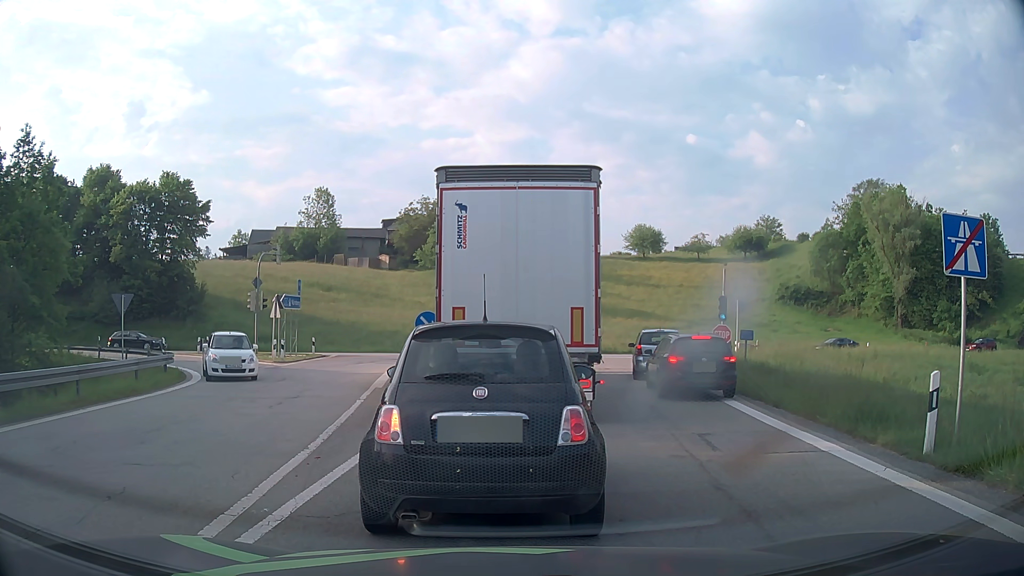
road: motorway_link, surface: asphalt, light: Day
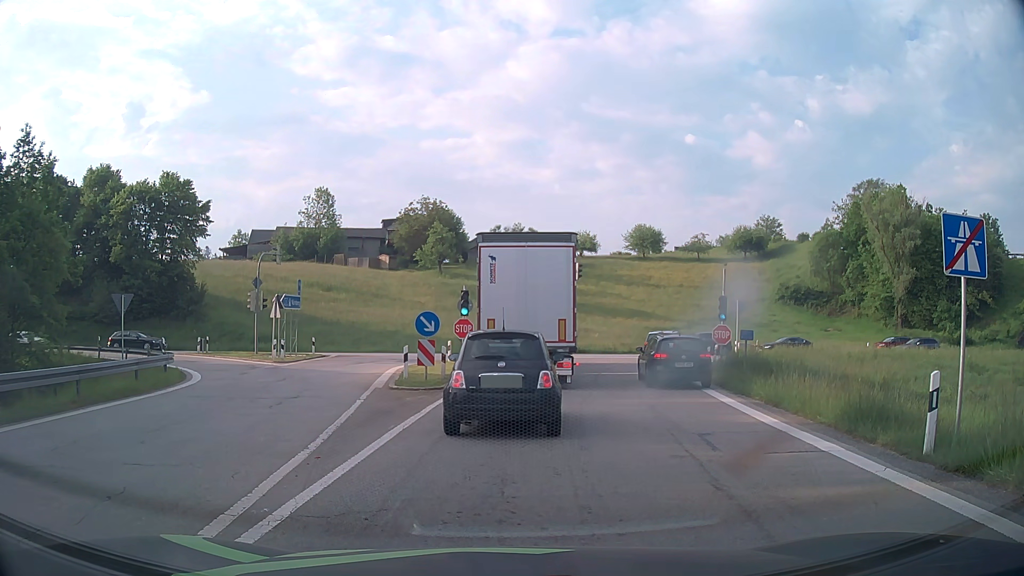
(0.0, 0.0) m; 0°
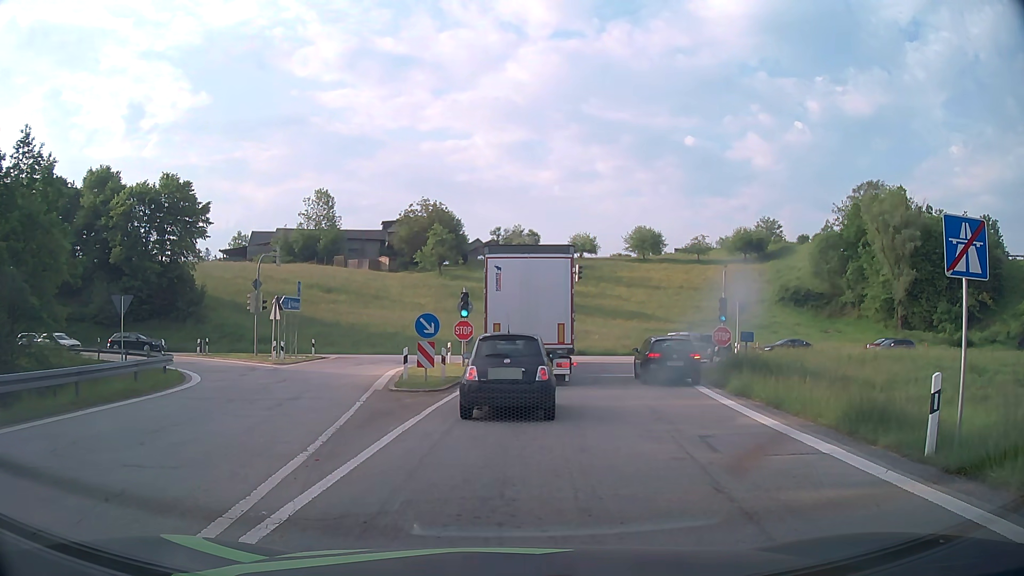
(0.0, 0.0) m; 0°
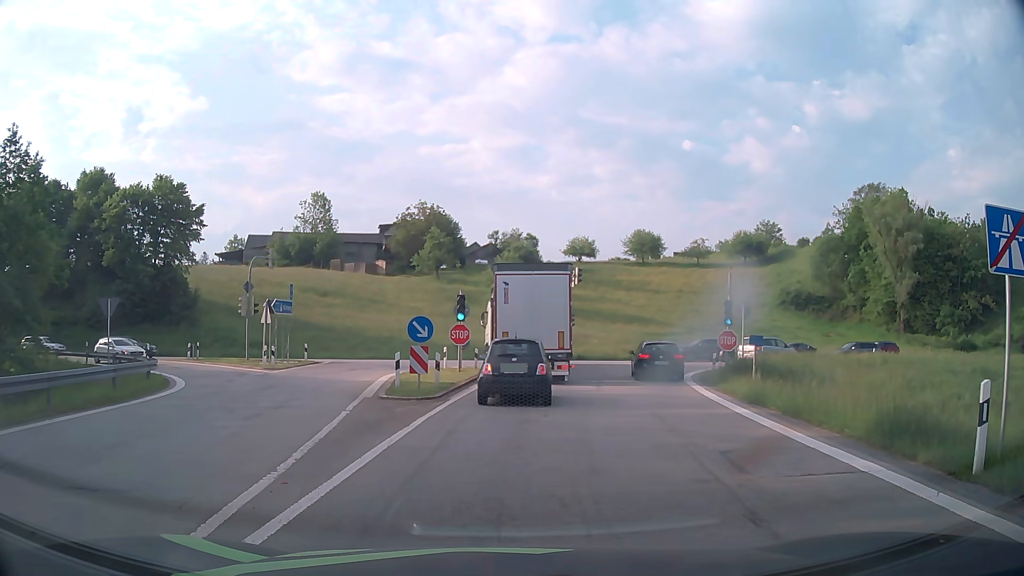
(0.0, +1.2) m; +3°
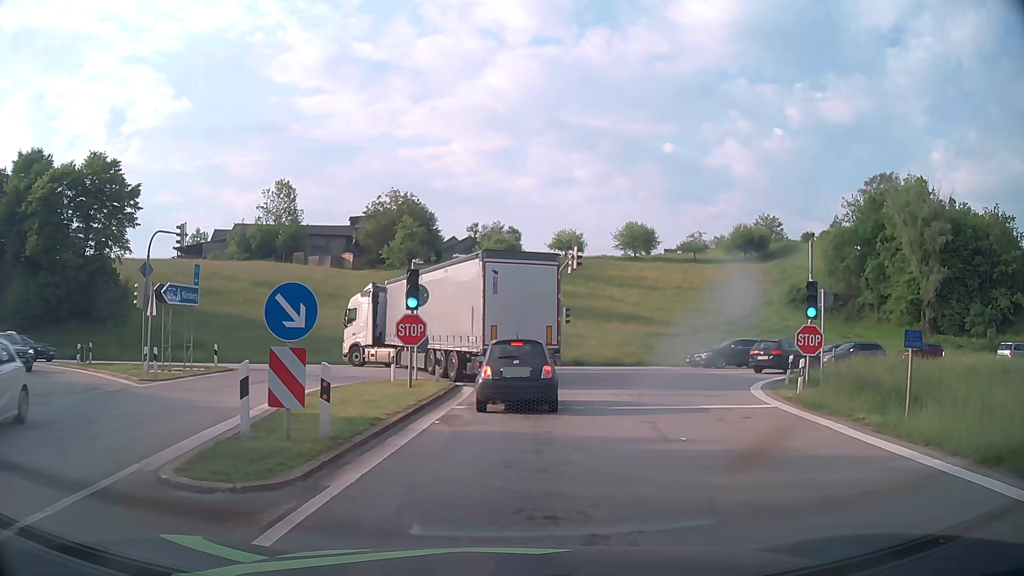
(-0.1, +10.5) m; 0°
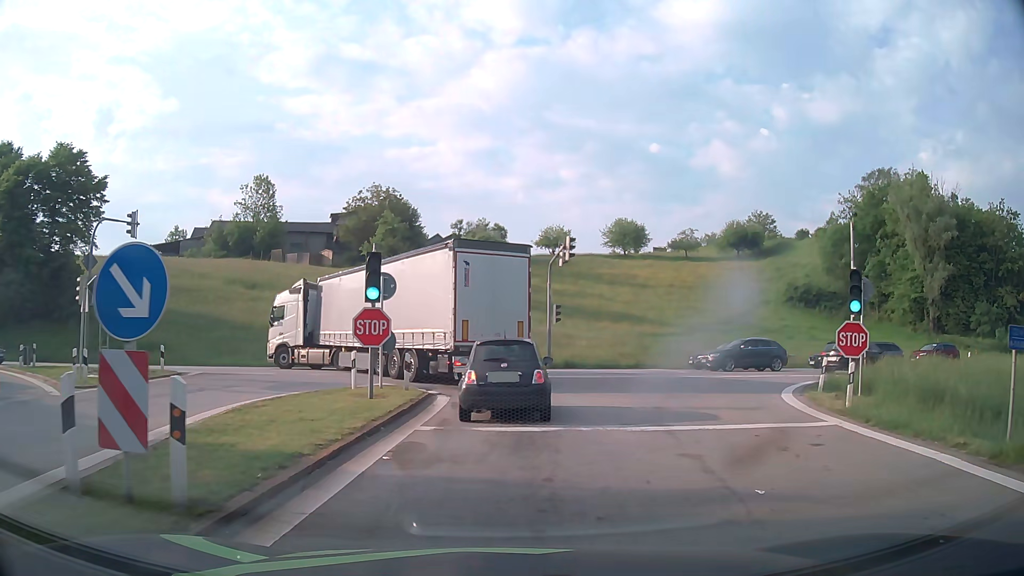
(0.0, +3.6) m; +1°
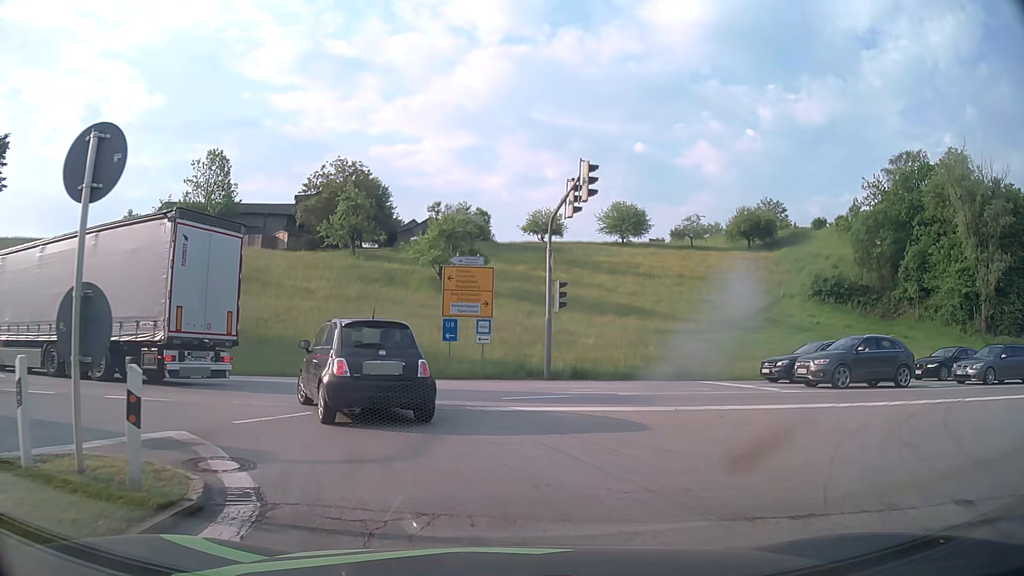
(+0.3, +12.5) m; +1°
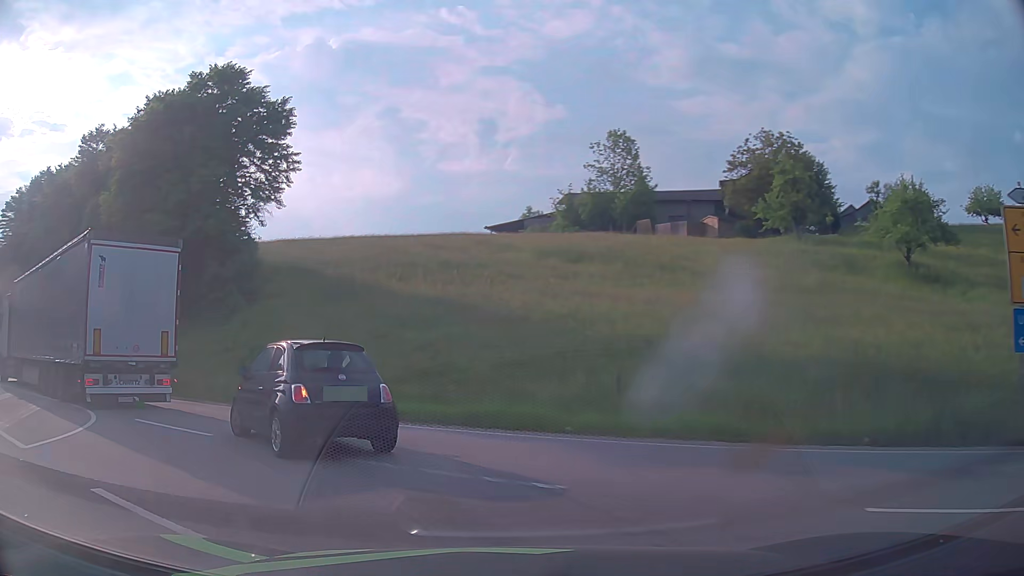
(-3.3, +13.0) m; -35°
(-3, +9) (-10, +16) (-18, +22) (-27, +27) (-35, +33) (-43, +38) (-52, +44) (-60, +50) (-68, +56) (-76, +62) m
